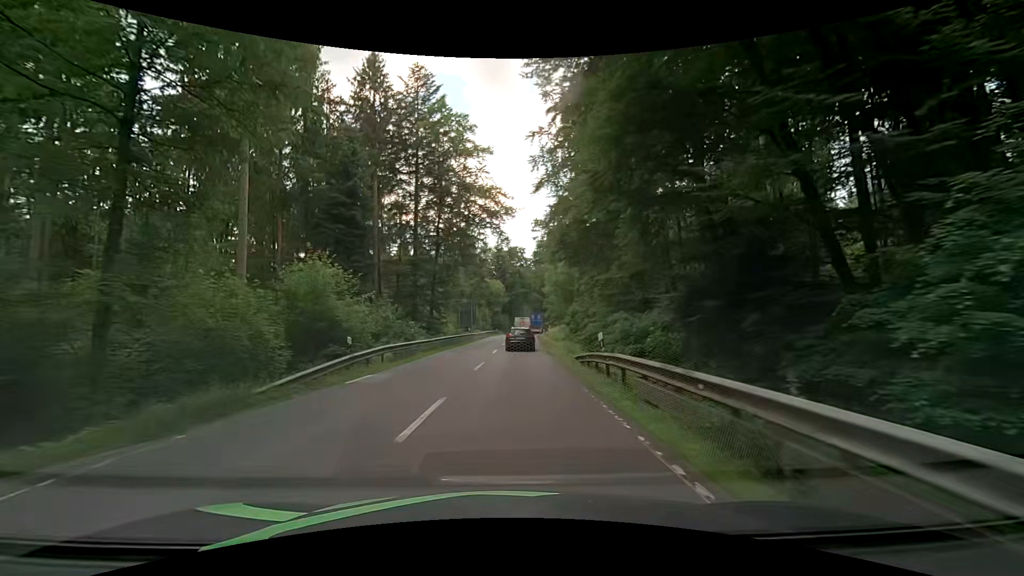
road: secondary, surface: asphalt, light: Day
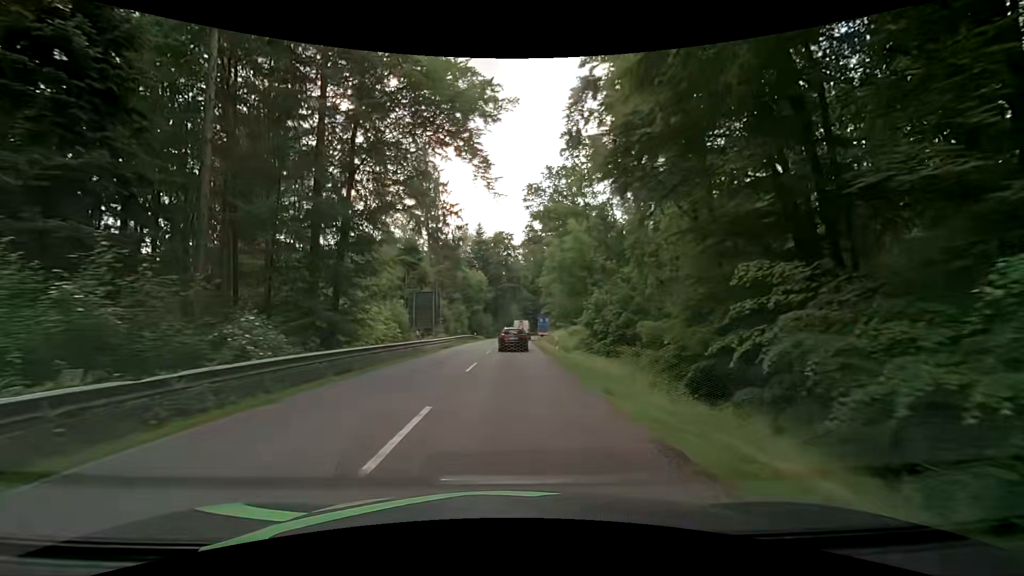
(+0.2, +23.5) m; +1°
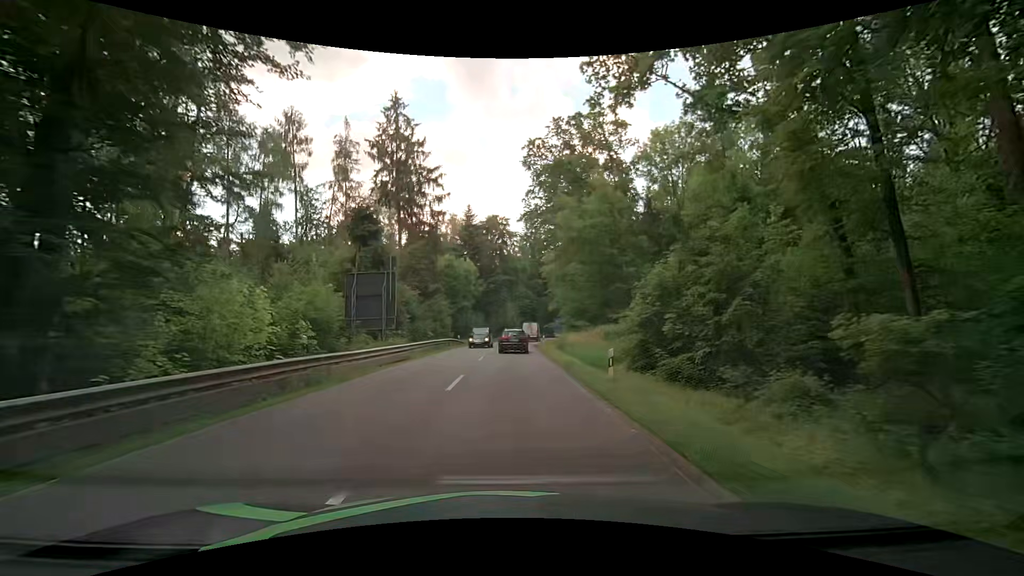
(+0.3, +15.8) m; +2°
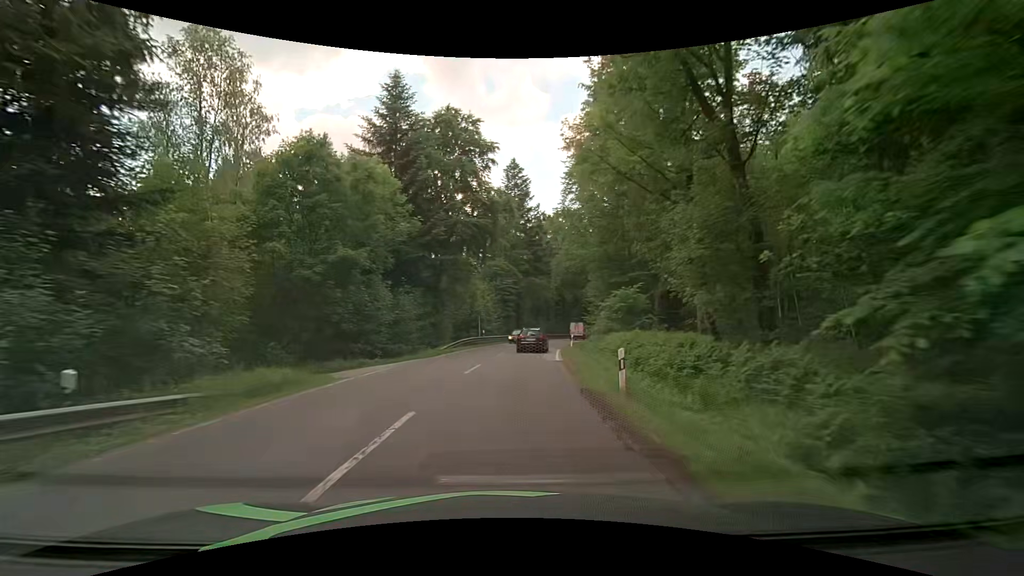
(0.0, +40.6) m; +1°
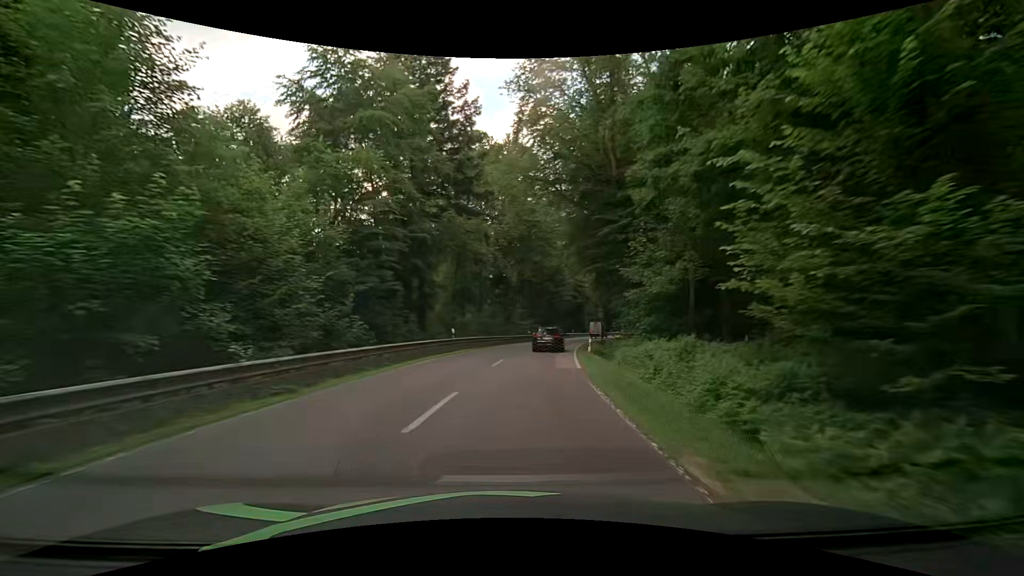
(+2.9, +41.7) m; +8°
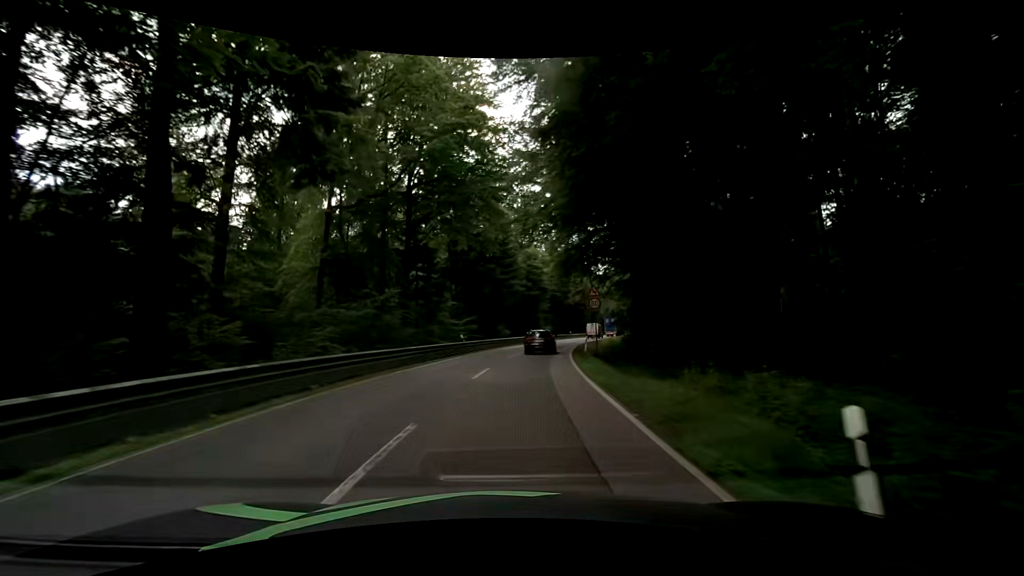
(+1.4, +25.7) m; +7°
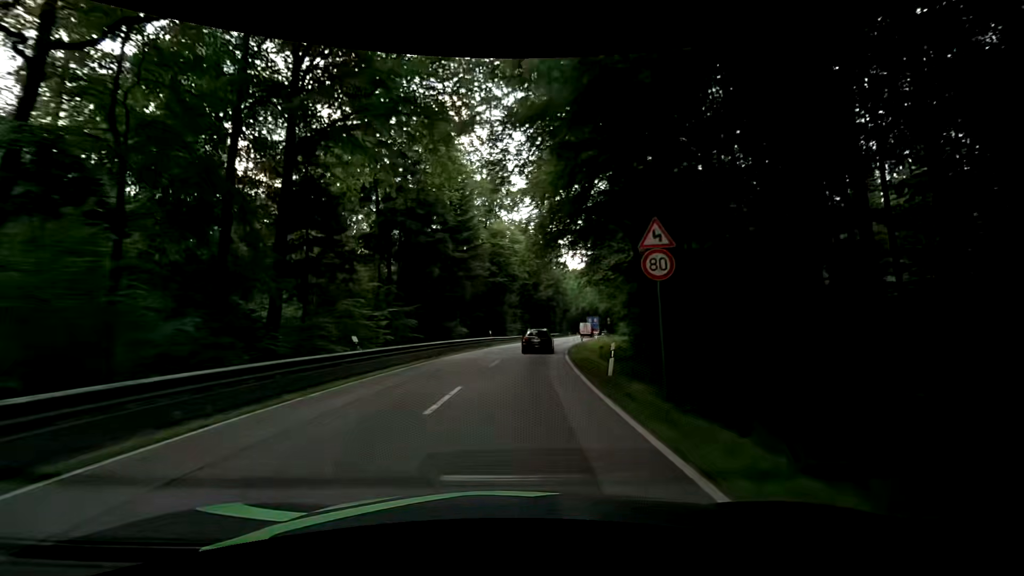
(+0.5, +17.5) m; +4°
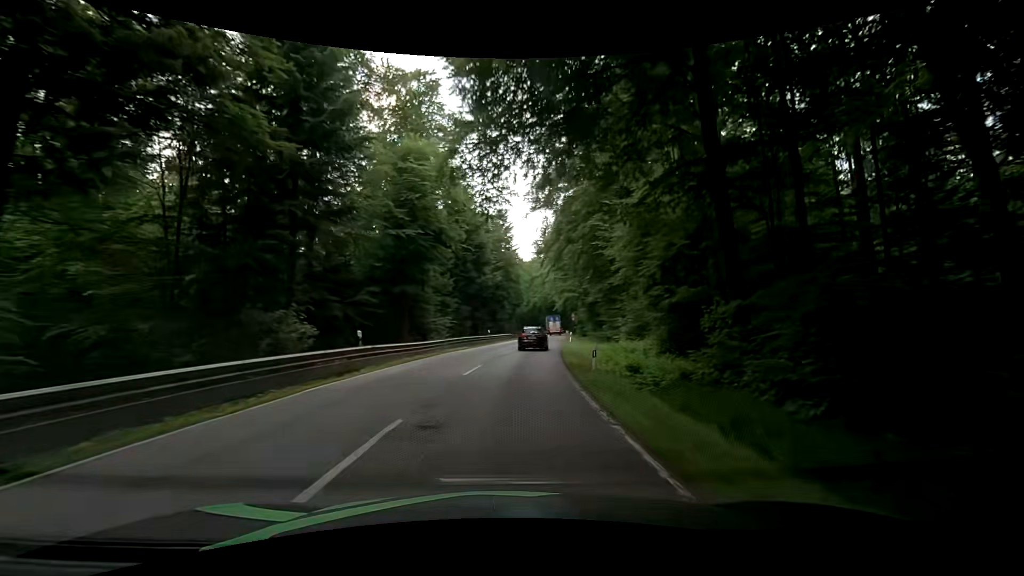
(+1.1, +26.8) m; +6°
(0, +10) (+1, +20) (+1, +30) (+2, +40) (+3, +50) (+5, +60) (+6, +70) (+7, +80) (+8, +90) (+9, +100) m
